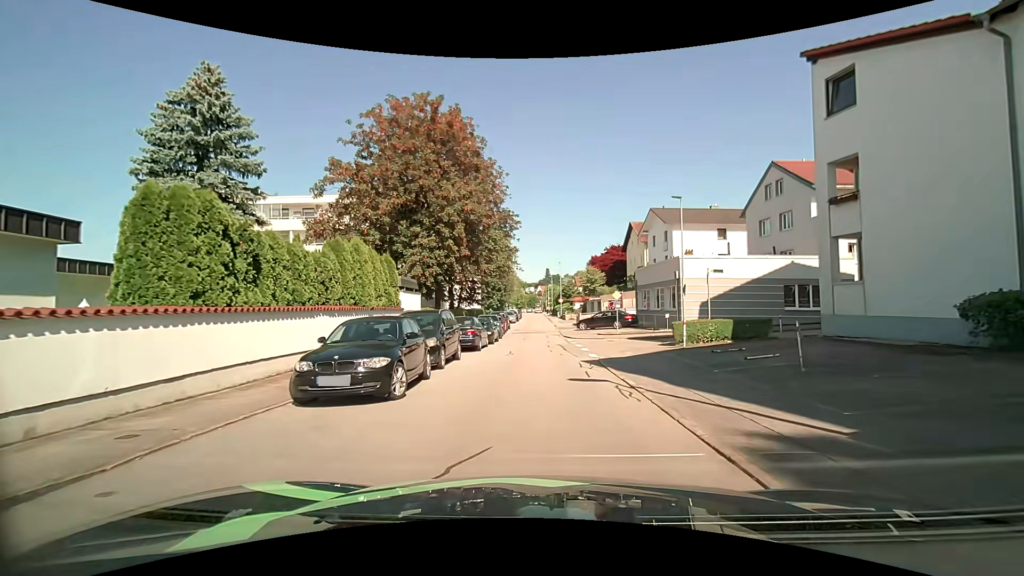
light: Day
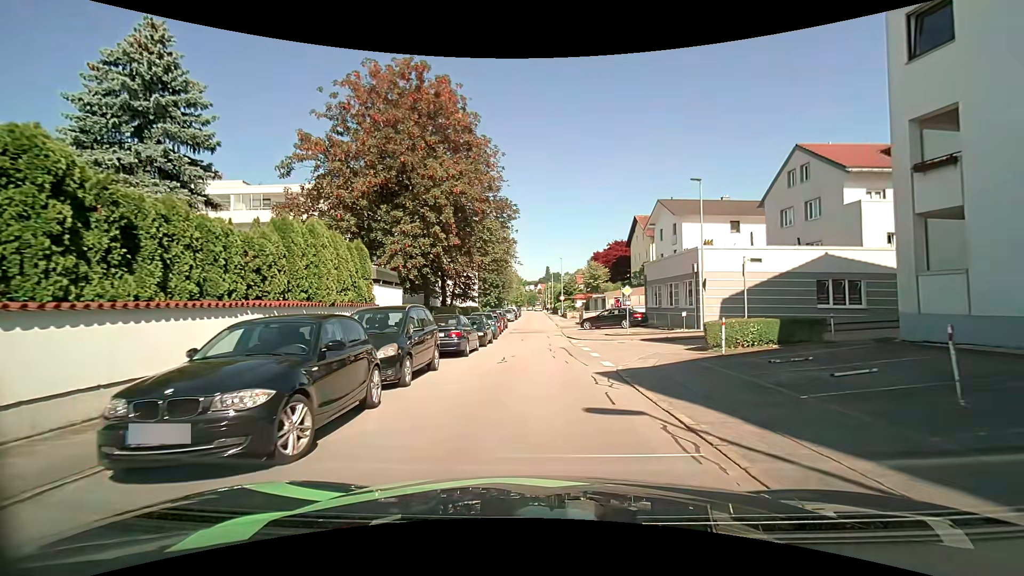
(-0.1, +3.6) m; -1°
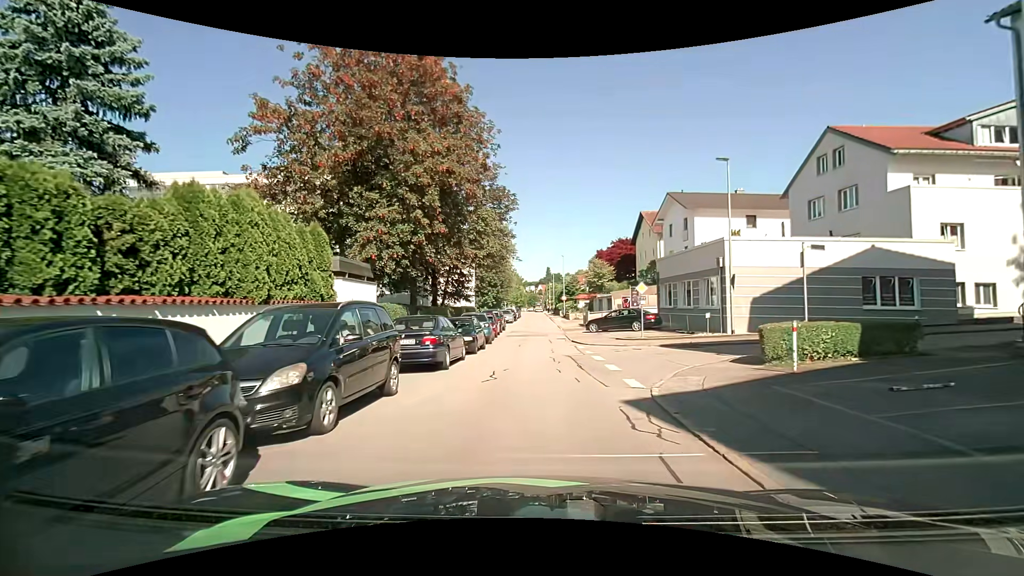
(0.0, +3.8) m; 0°
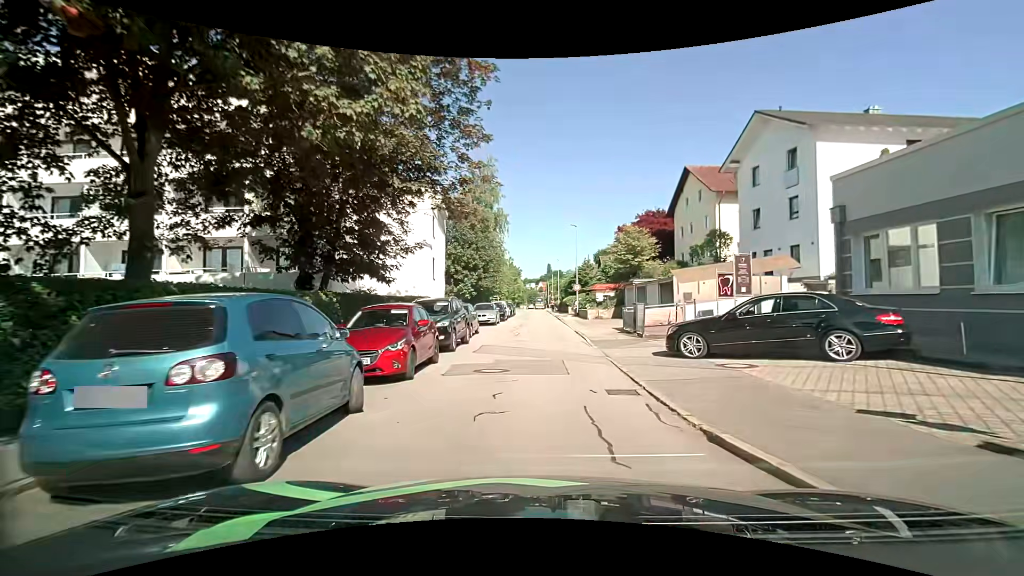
(0.0, +20.7) m; 0°
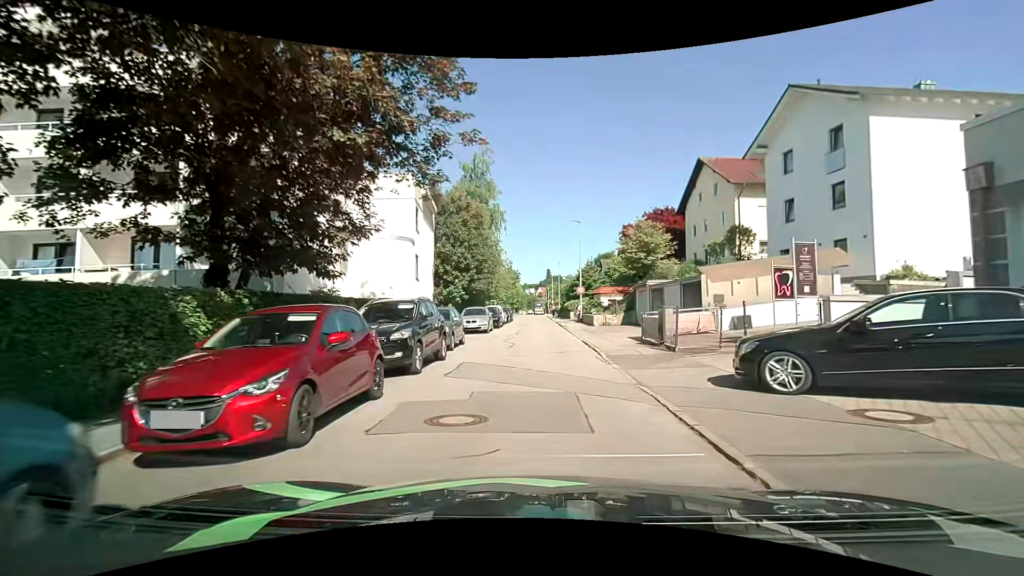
(0.0, +4.4) m; +1°
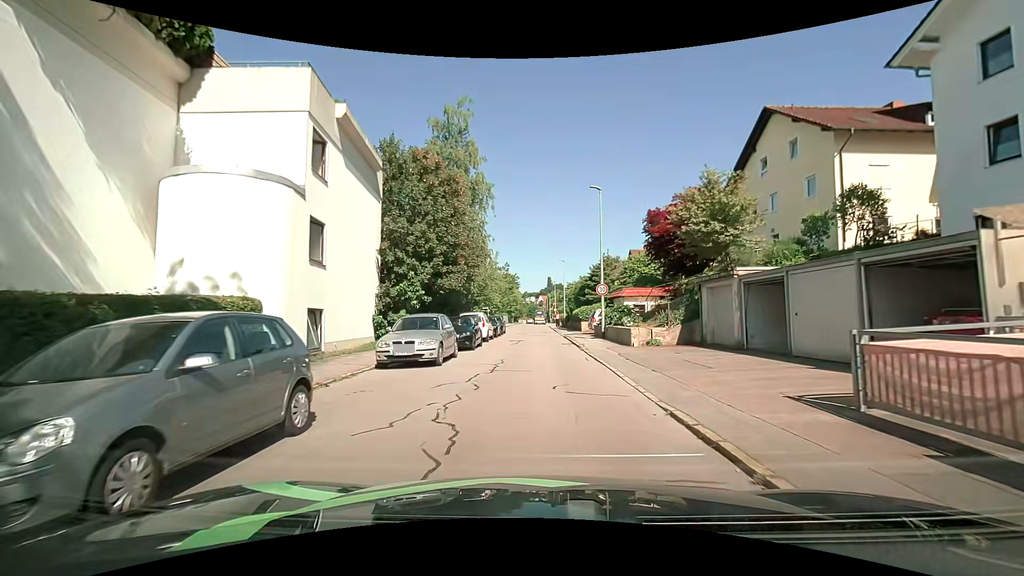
(0.0, +13.0) m; +1°
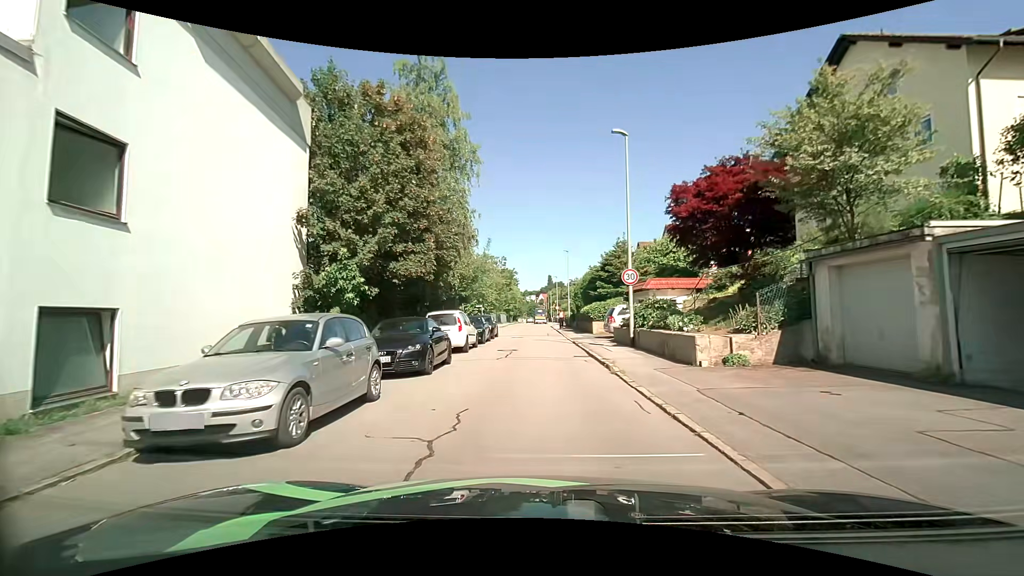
(-0.1, +8.0) m; -1°
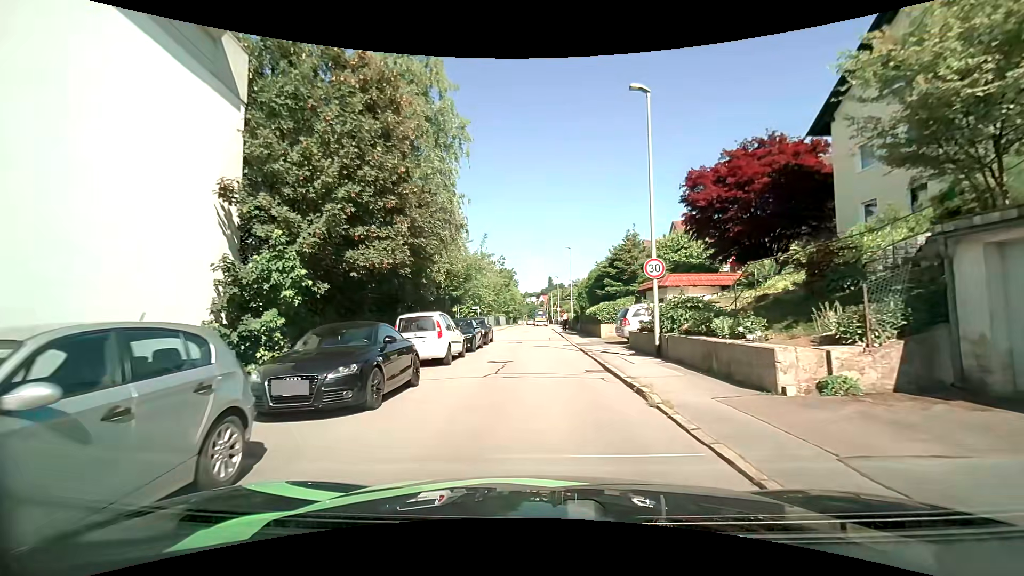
(0.0, +3.9) m; 0°
(0, +10) (0, +20) (0, +30) (0, +40) (0, +50) (0, +60) (-1, +70) (-2, +80) (-2, +90) (-2, +100) m
